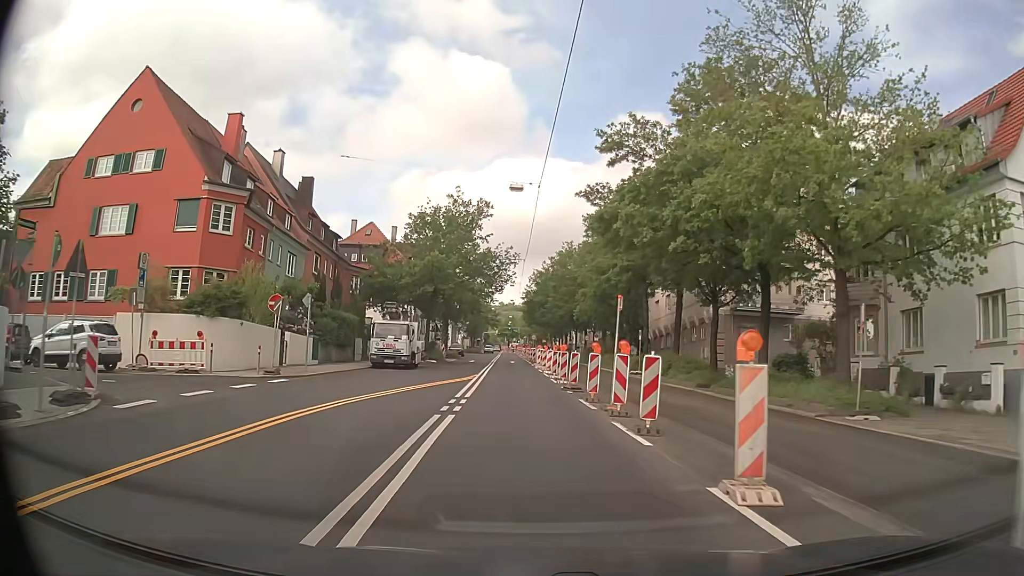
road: secondary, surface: asphalt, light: Day
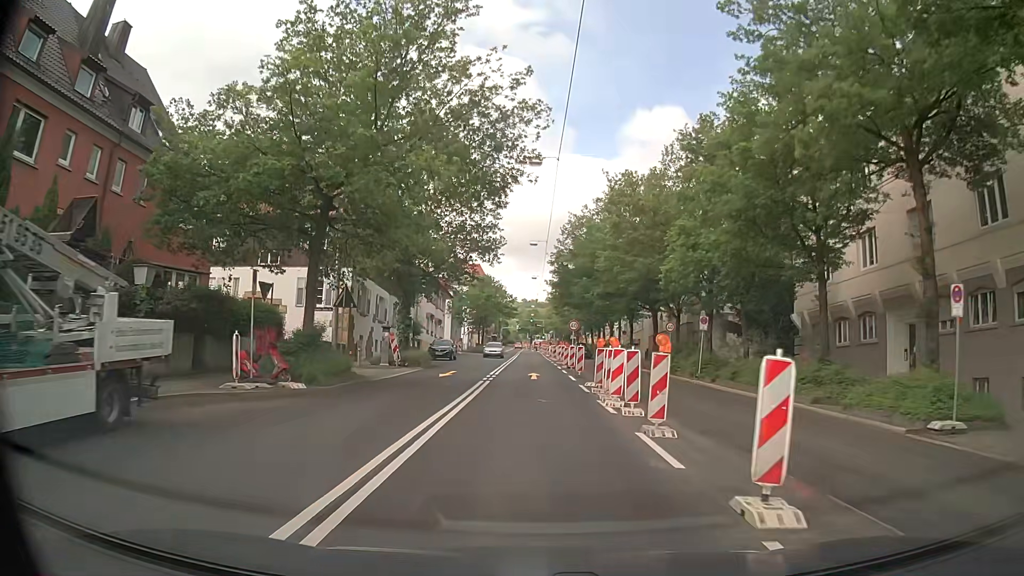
(-0.6, +32.1) m; -2°
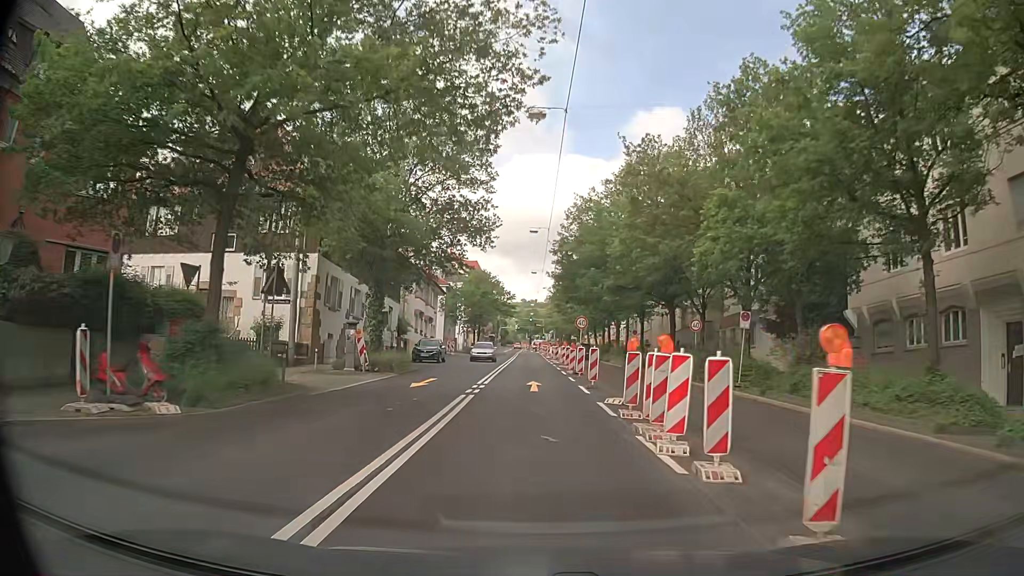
(0.0, +6.2) m; 0°
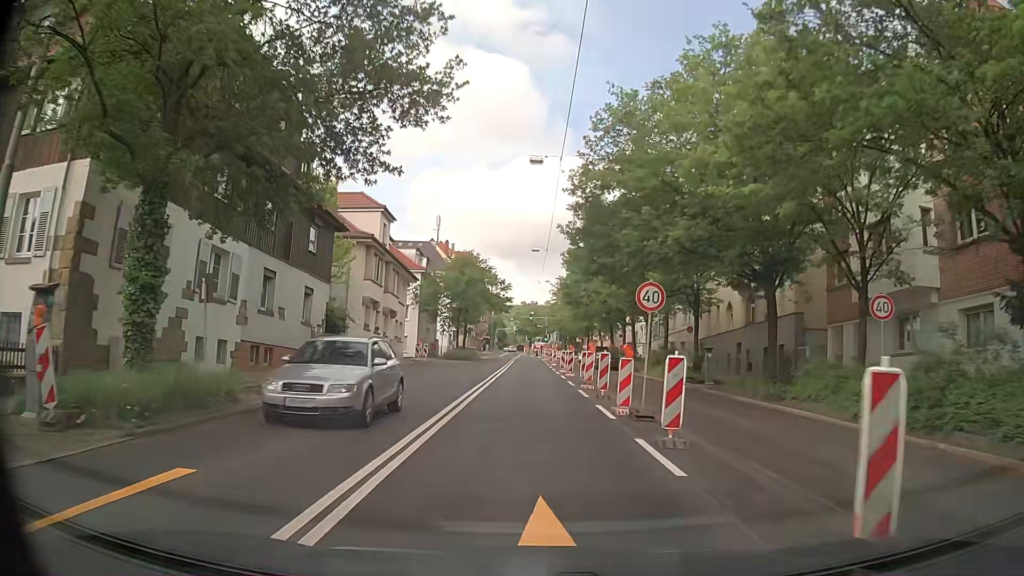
(+0.1, +18.2) m; 0°
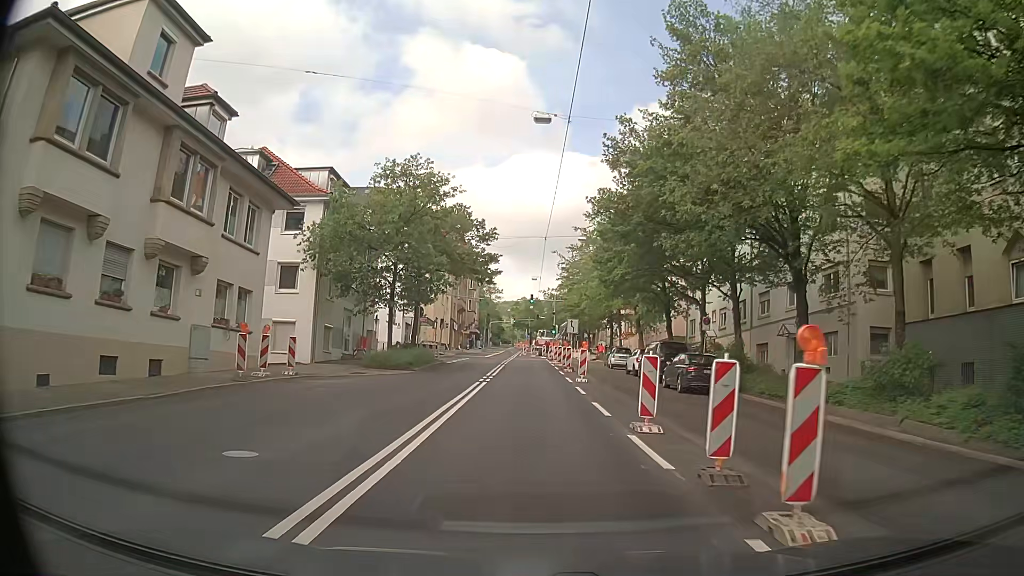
(-0.1, +29.6) m; +1°
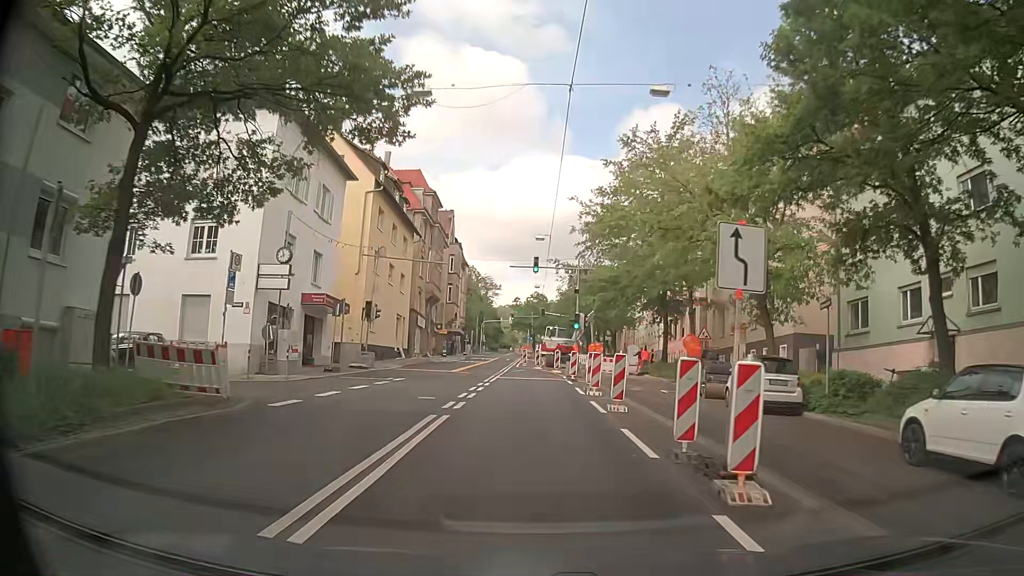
(-0.4, +29.3) m; -1°
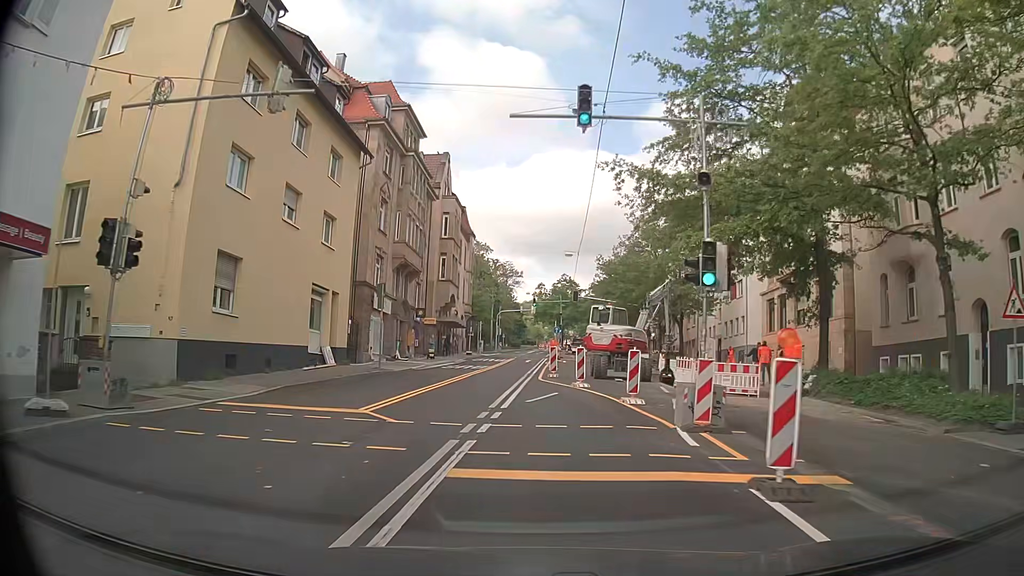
(-0.2, +23.1) m; -2°
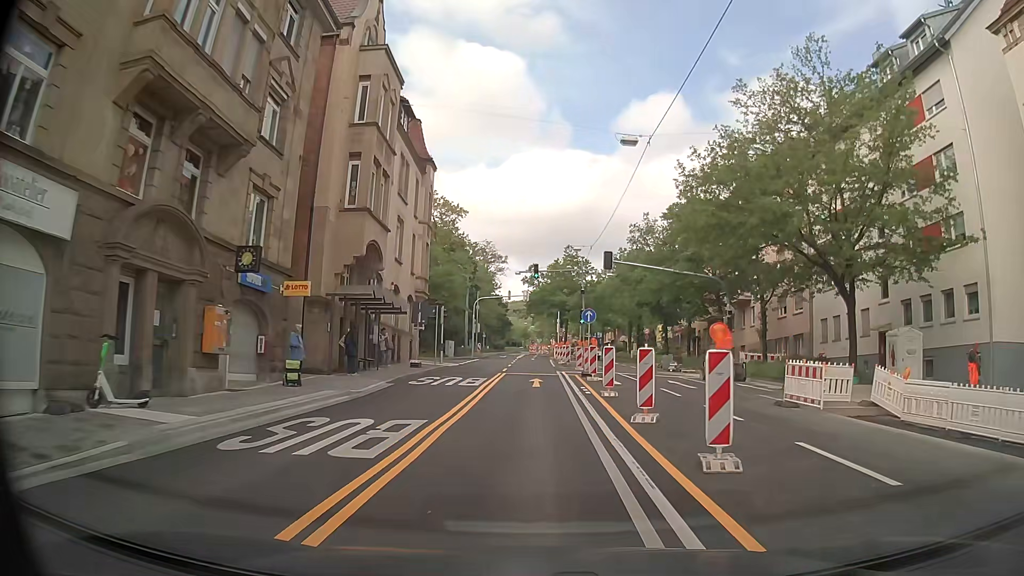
(-0.9, +28.6) m; +1°
(0, +10) (0, +20) (+1, +30) (+1, +40) (+1, +50) (+1, +60) (+1, +70) (+1, +80) (+2, +90) (+4, +100) m
